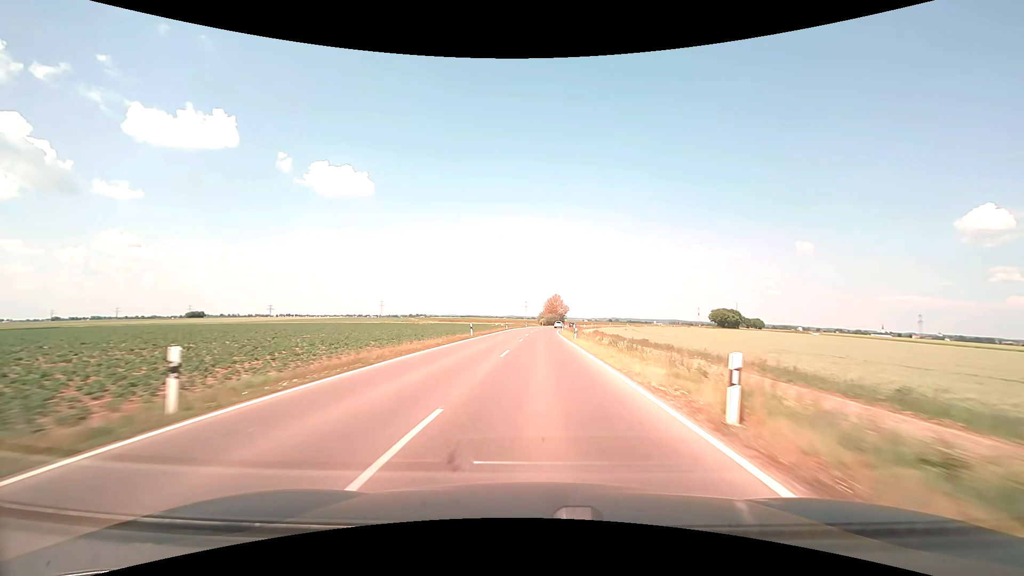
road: tertiary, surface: asphalt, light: Day
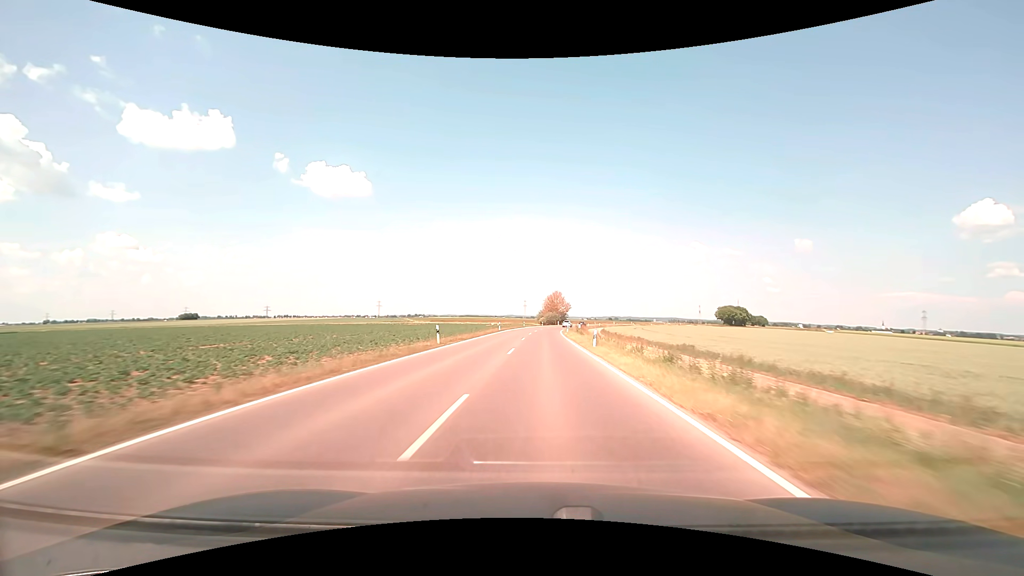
(0.0, +13.4) m; 0°
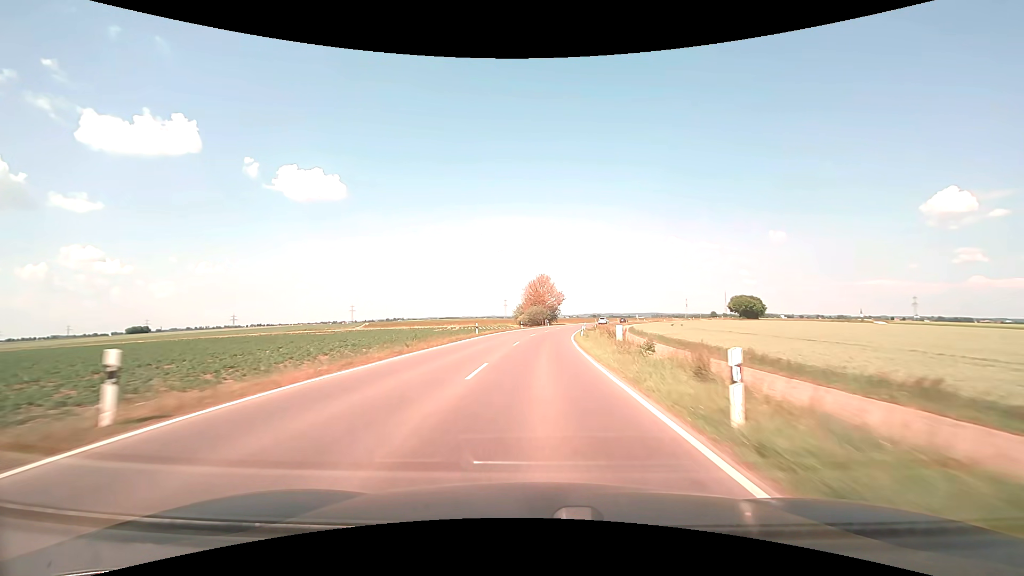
(+1.0, +53.9) m; +2°
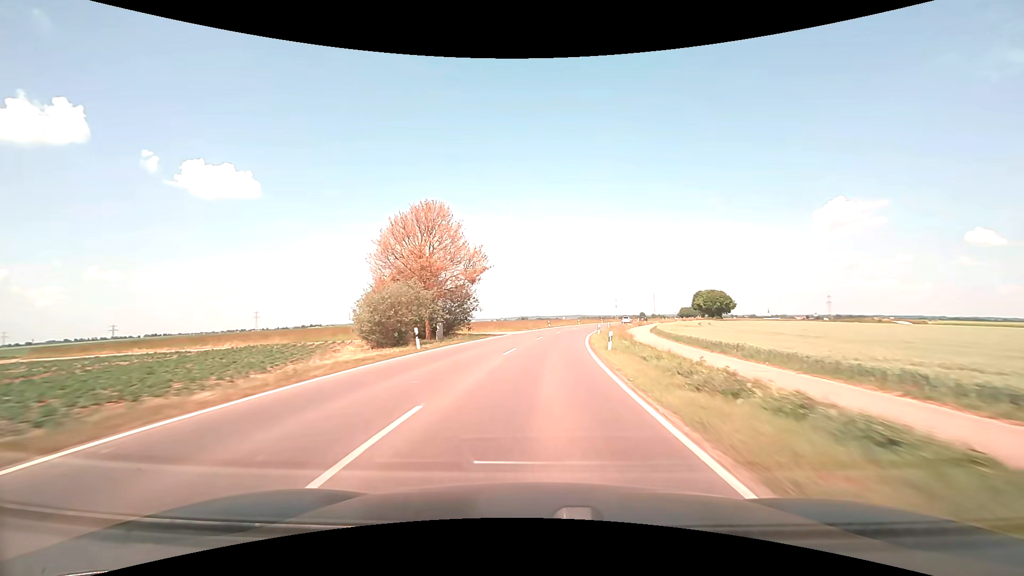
(+3.8, +67.2) m; +8°
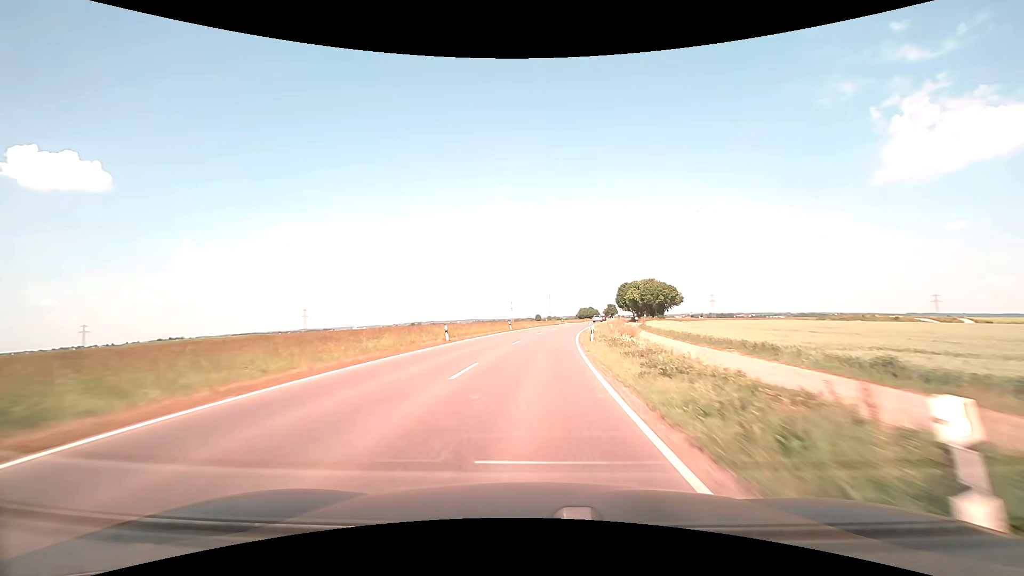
(+7.4, +67.5) m; +12°
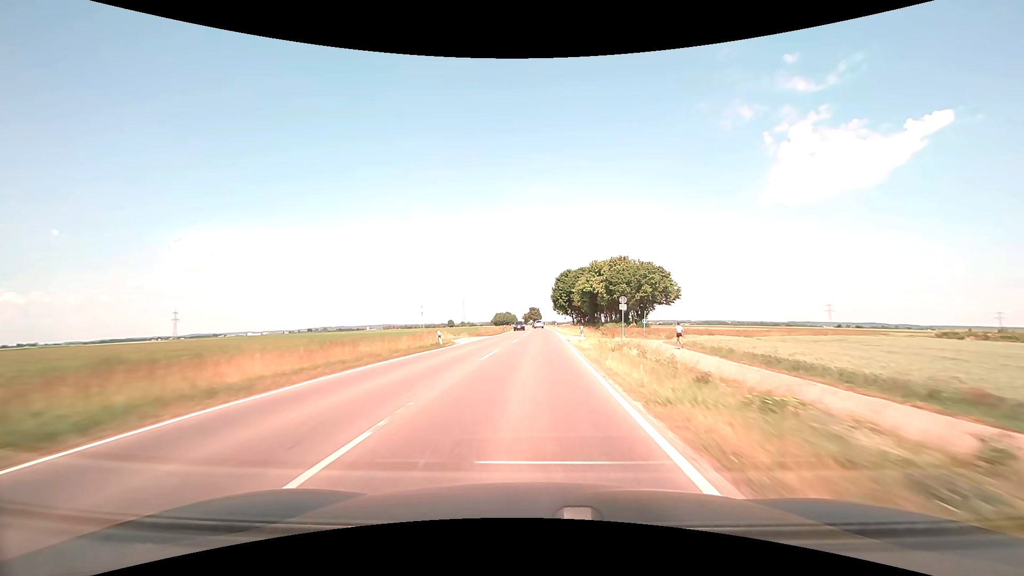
(+5.8, +68.9) m; +10°
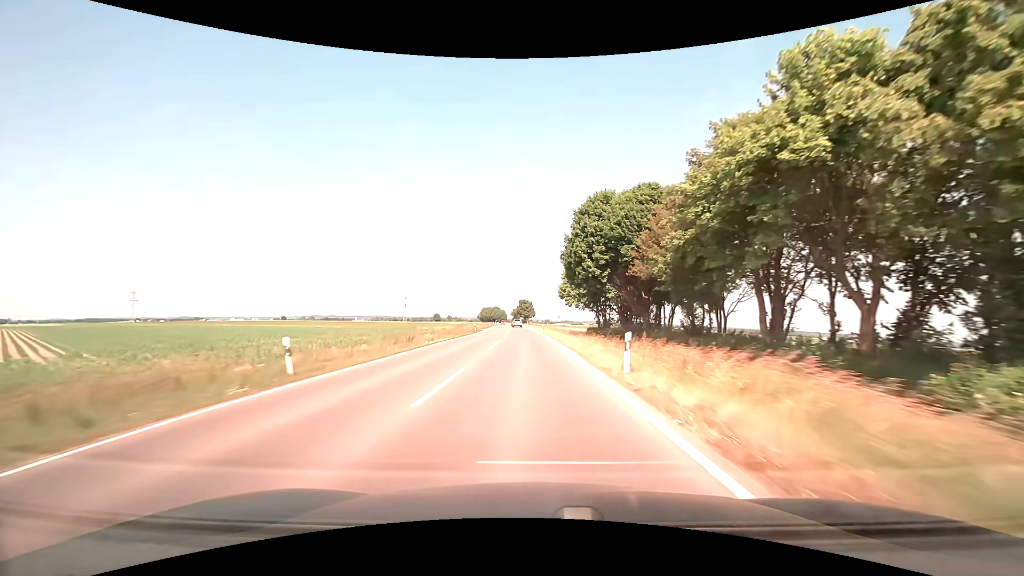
(+1.0, +69.8) m; +1°
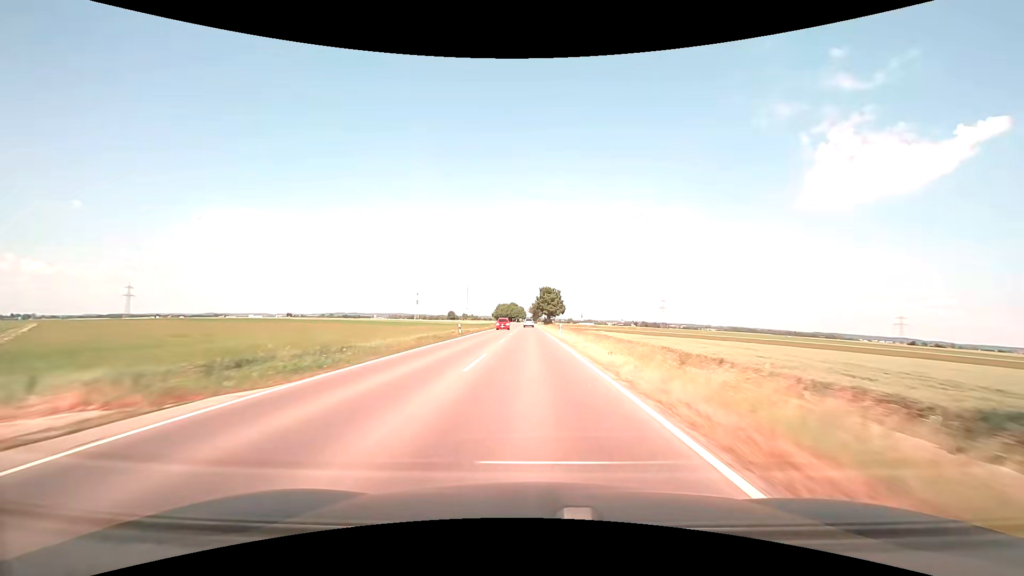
(-2.2, +70.3) m; -3°
(0, +10) (0, +20) (0, +30) (0, +40) (0, +50) (-1, +60) (-1, +70) (-1, +80) (-1, +90) (-1, +100) m
